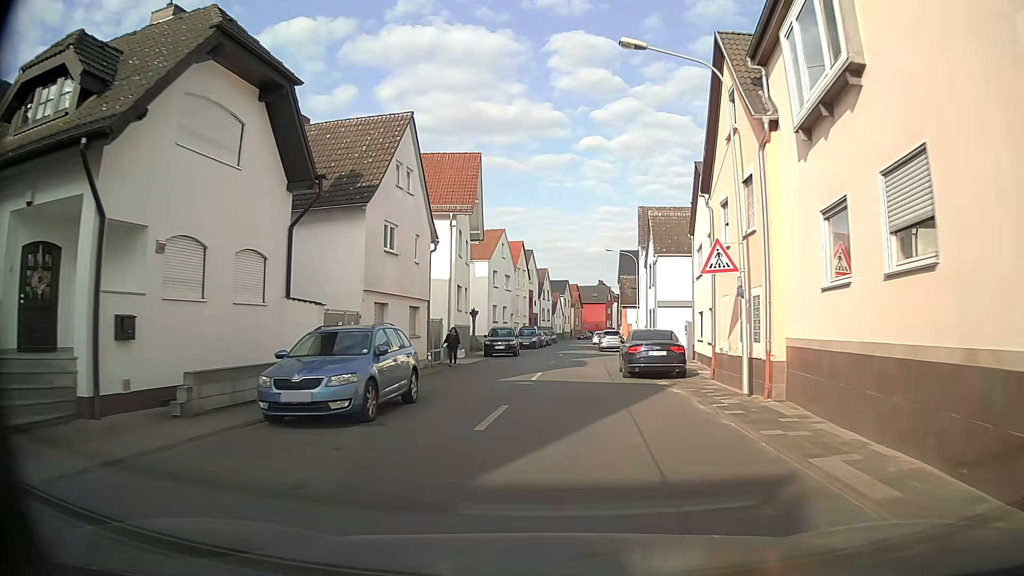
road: tertiary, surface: asphalt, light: Day
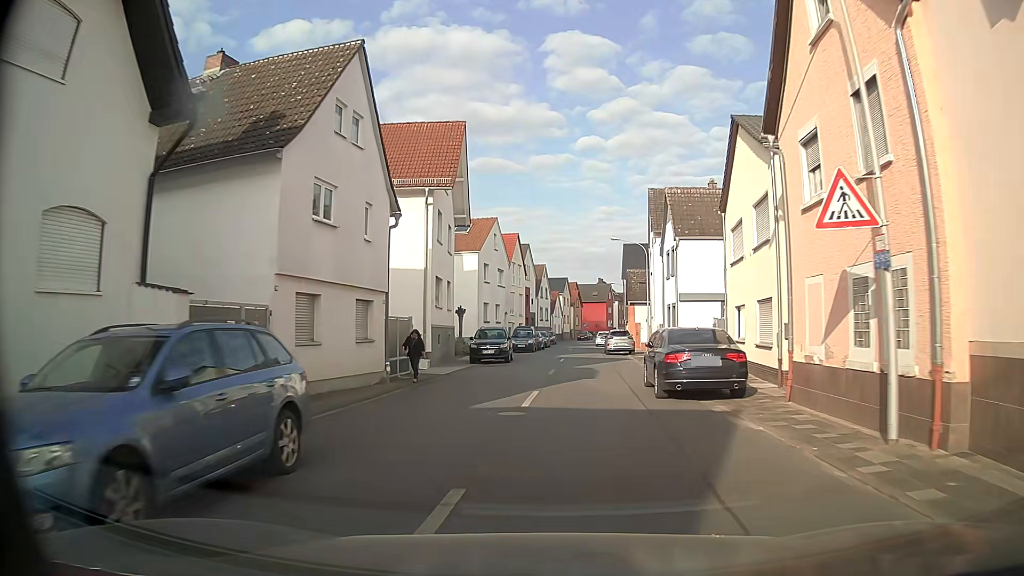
(0.0, +6.3) m; 0°
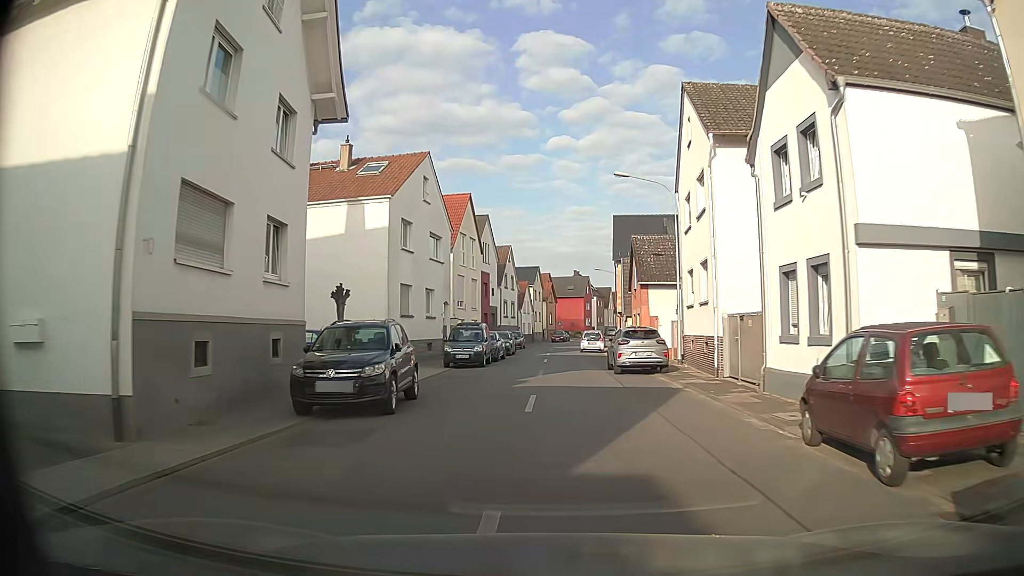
(+0.4, +19.3) m; +2°
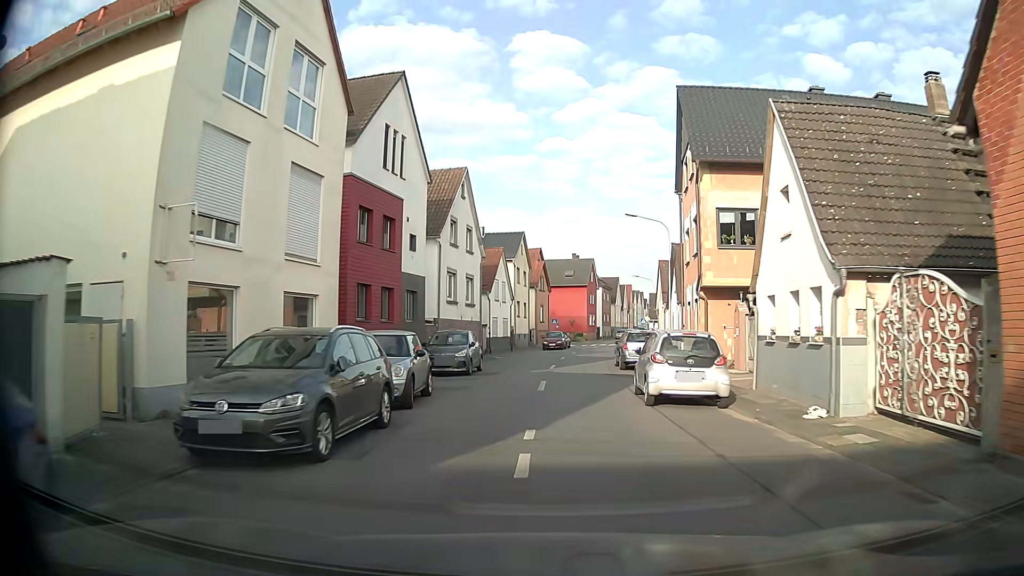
(+0.6, +32.6) m; +2°
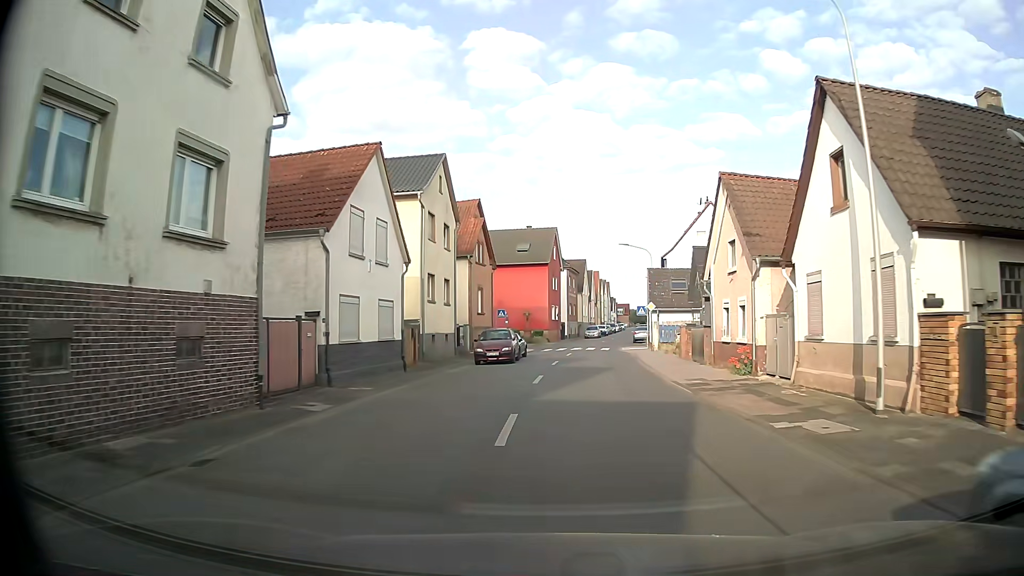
(+0.8, +26.1) m; +3°
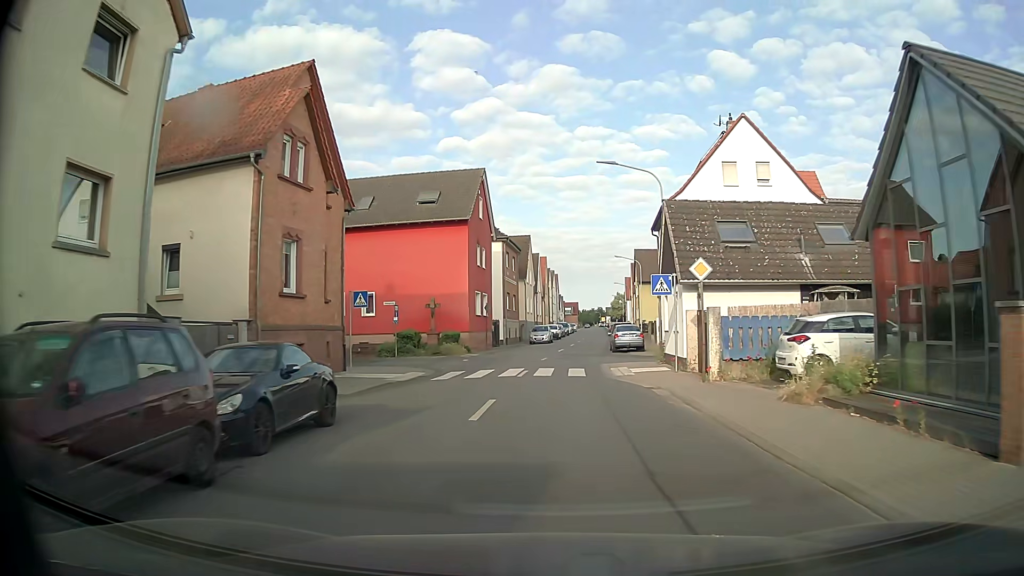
(+1.4, +25.5) m; +5°
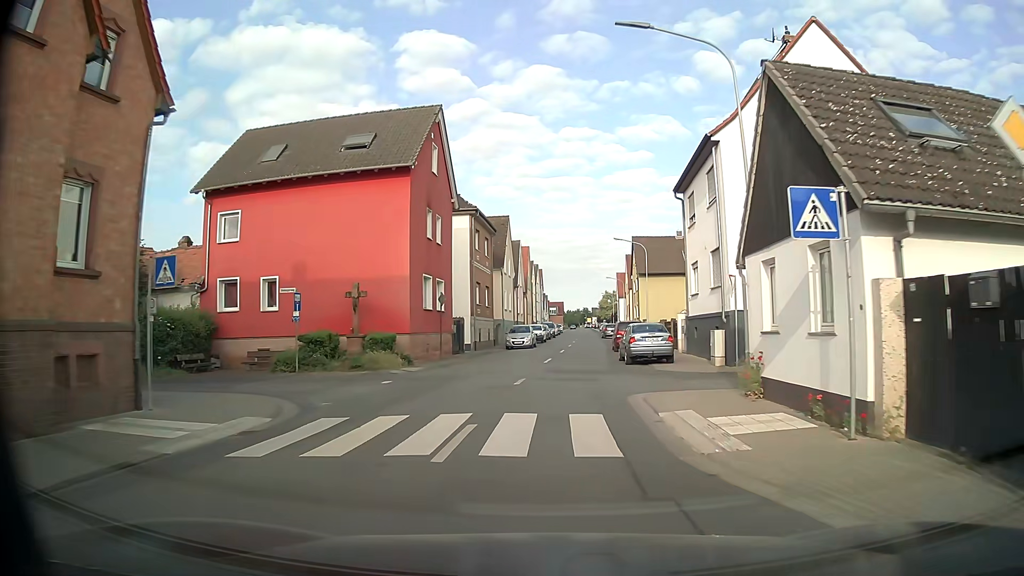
(+0.1, +12.4) m; +2°
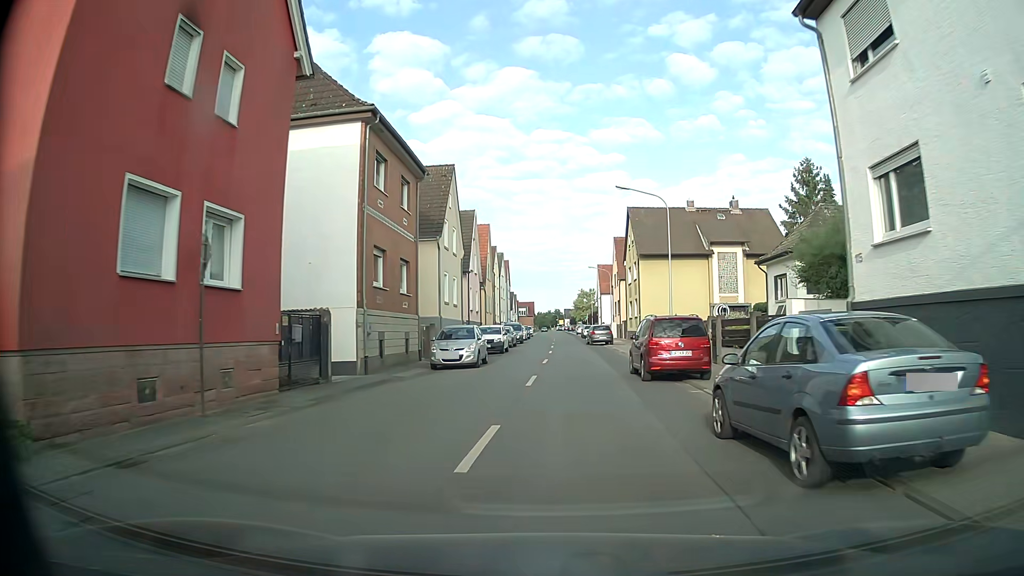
(+0.3, +19.0) m; +2°
(0, +10) (0, +20) (+1, +30) (+1, +40) (+1, +50) (+2, +60) (+2, +70) (+2, +80) (+3, +90) (+3, +100) m
